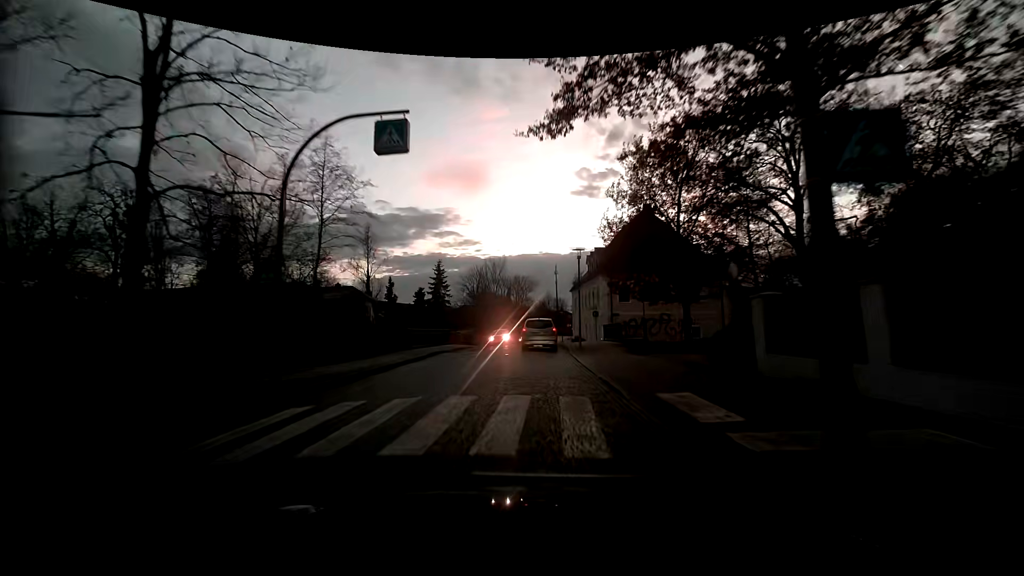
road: residential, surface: sett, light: Dusk
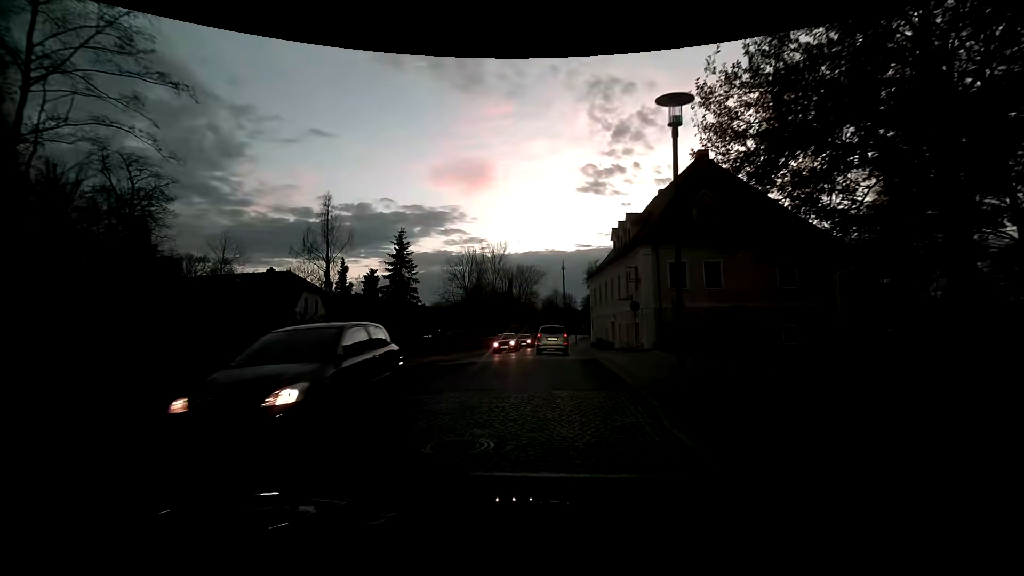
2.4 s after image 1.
(+0.3, +16.2) m; +1°
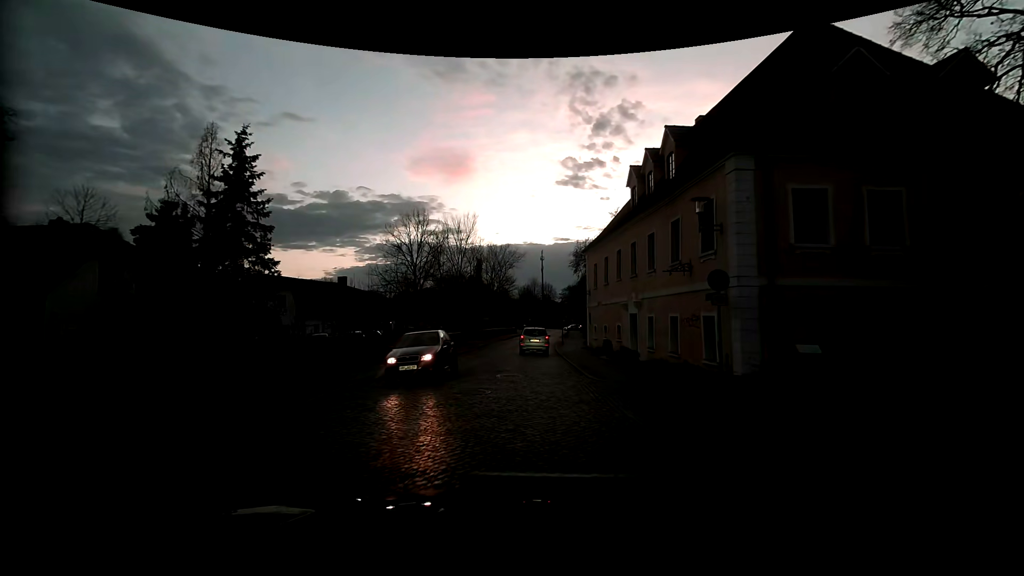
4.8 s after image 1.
(+0.3, +17.0) m; +3°
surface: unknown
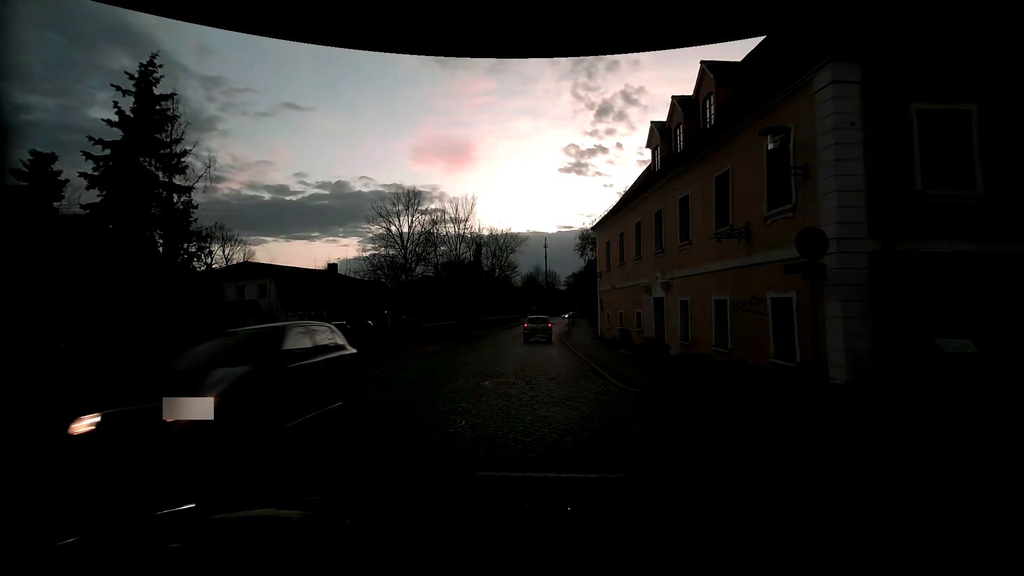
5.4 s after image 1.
(0.0, +4.4) m; -2°
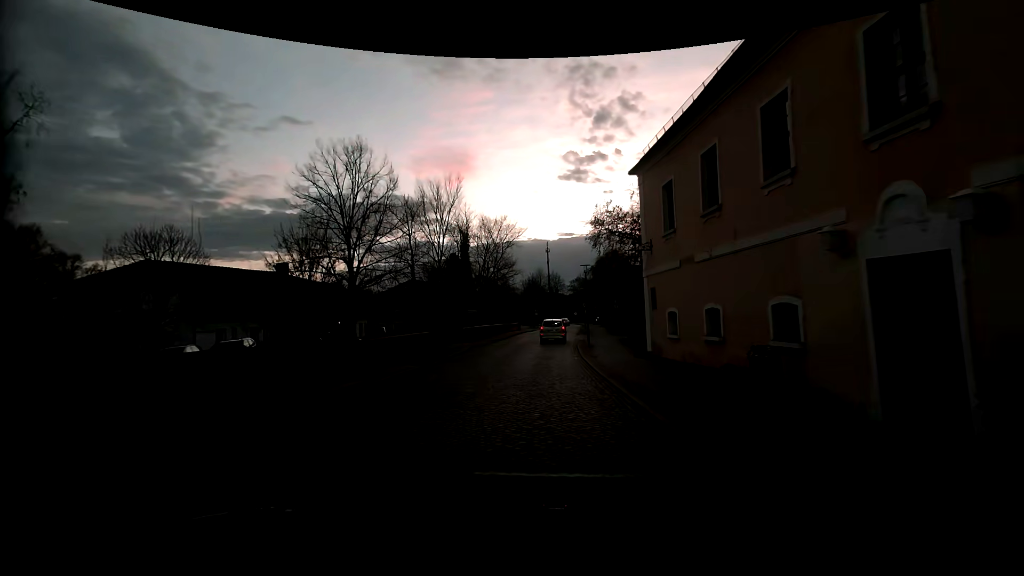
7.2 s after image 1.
(+0.1, +13.2) m; 0°
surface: sett
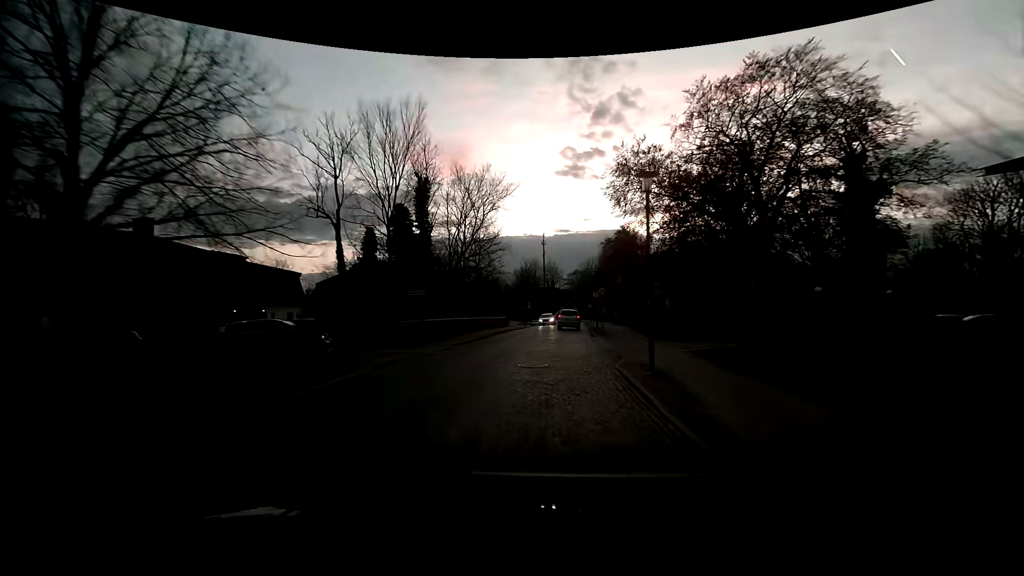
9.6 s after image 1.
(0.0, +17.2) m; +1°
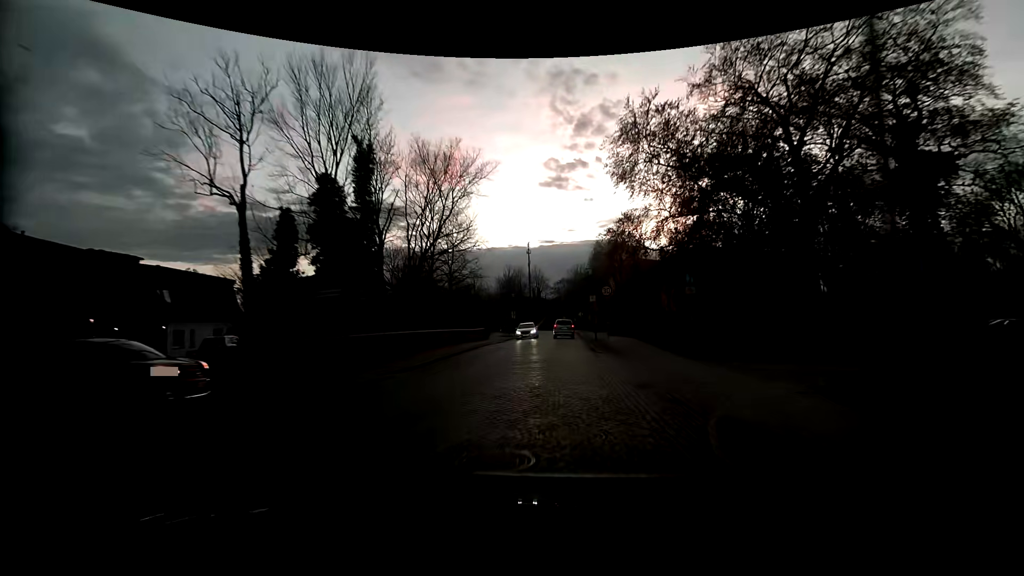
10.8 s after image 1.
(0.0, +8.5) m; +1°
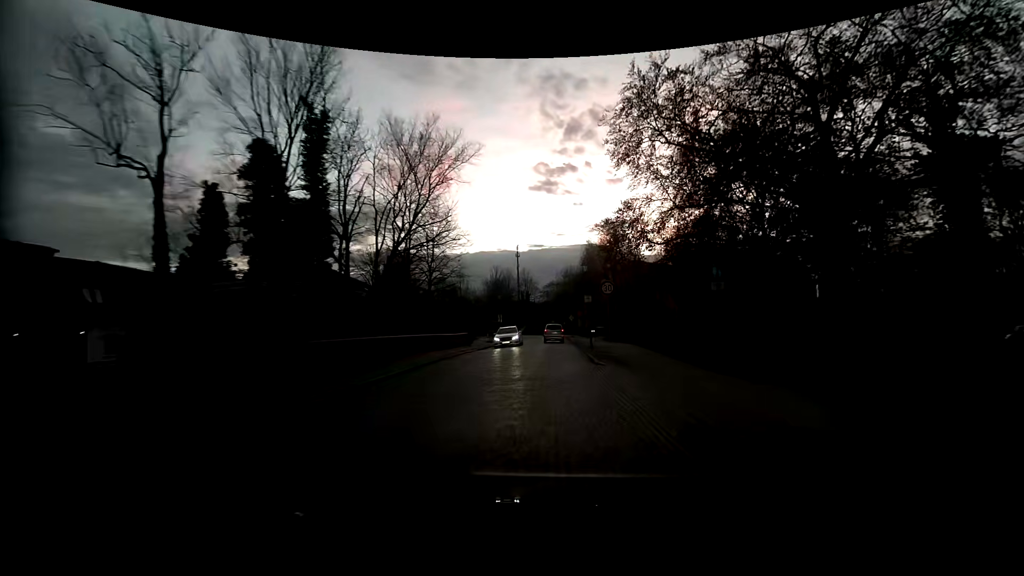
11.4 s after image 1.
(+0.1, +4.3) m; +3°
(0, +10) (0, +20) (0, +30) (0, +40) (0, +50) (0, +60) (0, +70) (-1, +80) (-3, +90) (-6, +99) m
